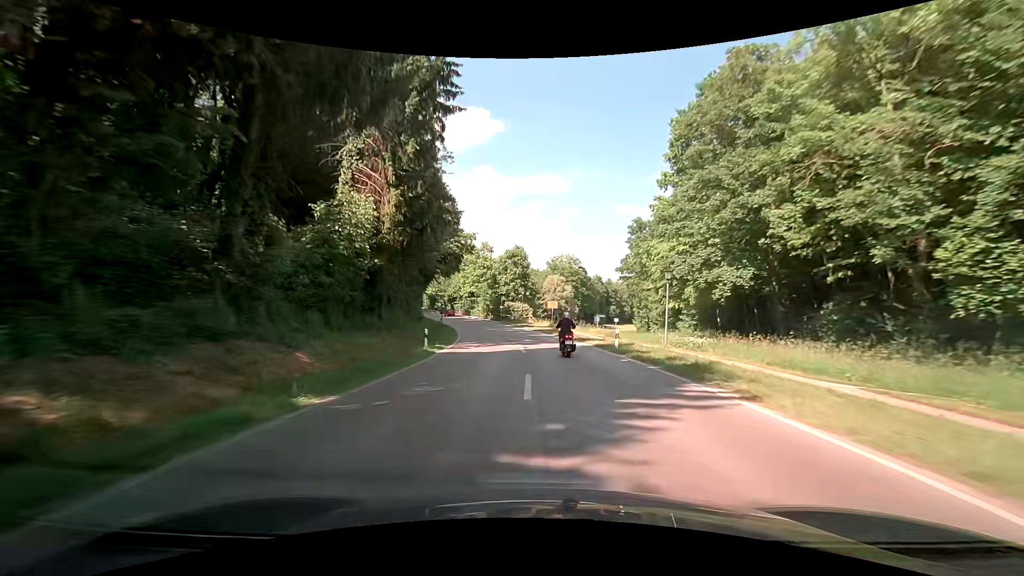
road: secondary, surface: asphalt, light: Day
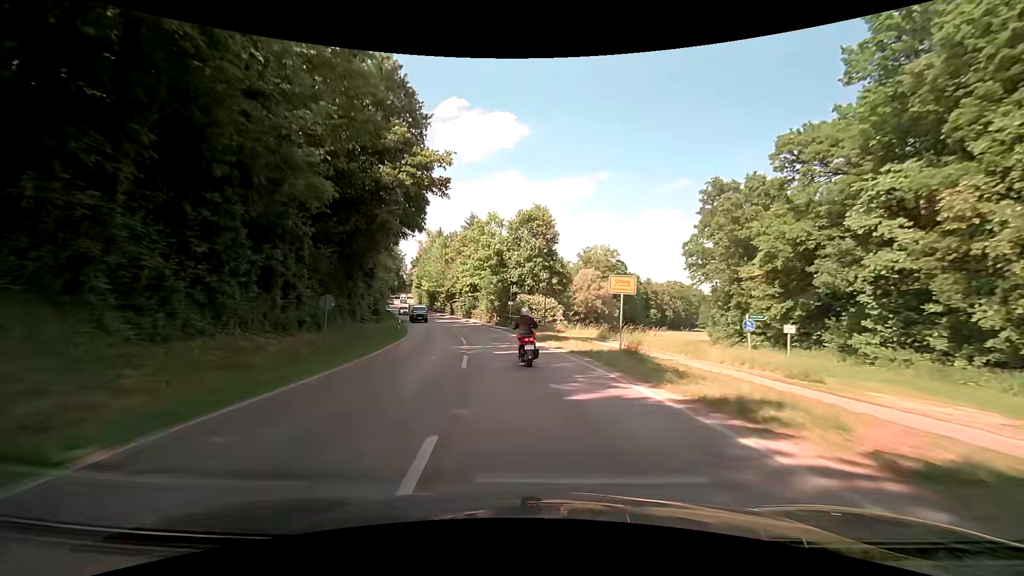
(+0.1, +30.6) m; -1°
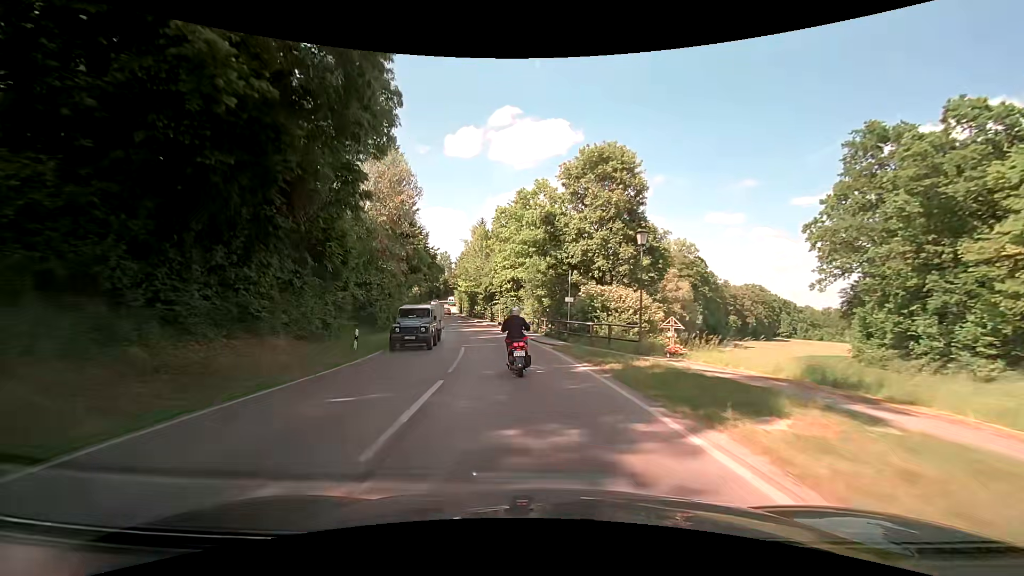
(-0.9, +19.0) m; -6°
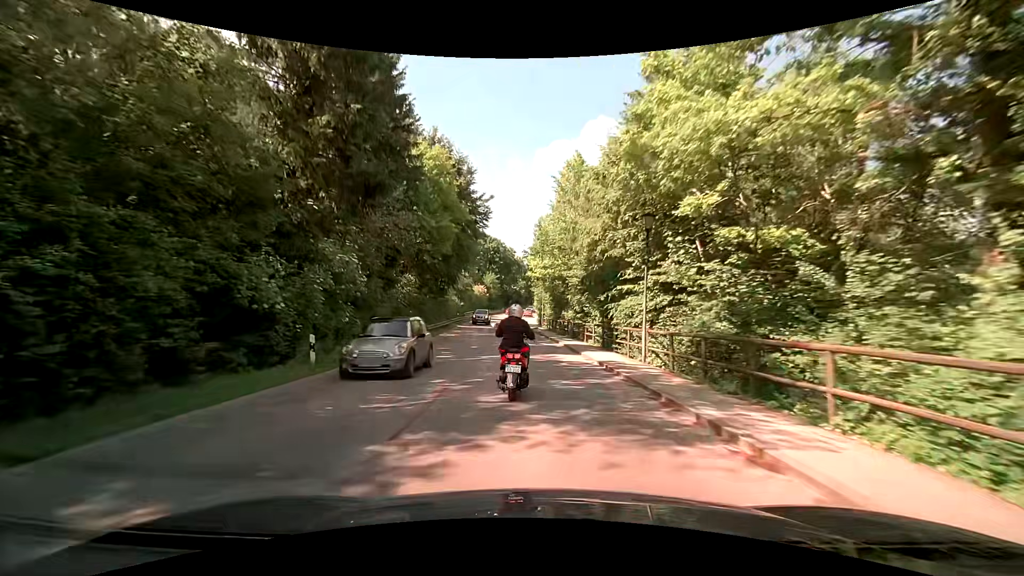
(-4.6, +40.6) m; -11°
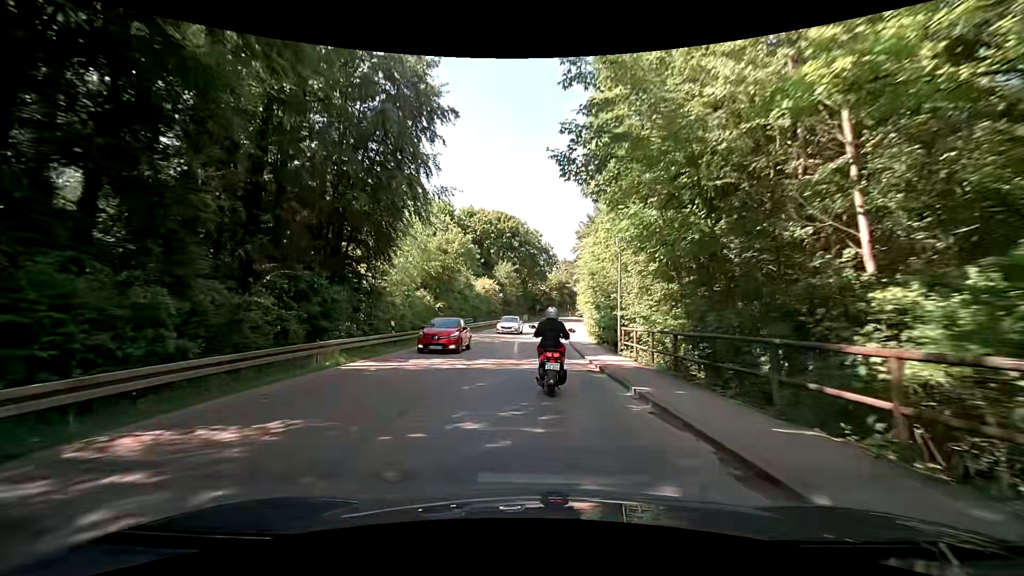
(-1.3, +36.2) m; -3°
(0, +10) (0, +20) (0, +30) (0, +40) (+1, +50) (+2, +60) (+4, +70) (+6, +80) (+8, +89) (+10, +99) m
